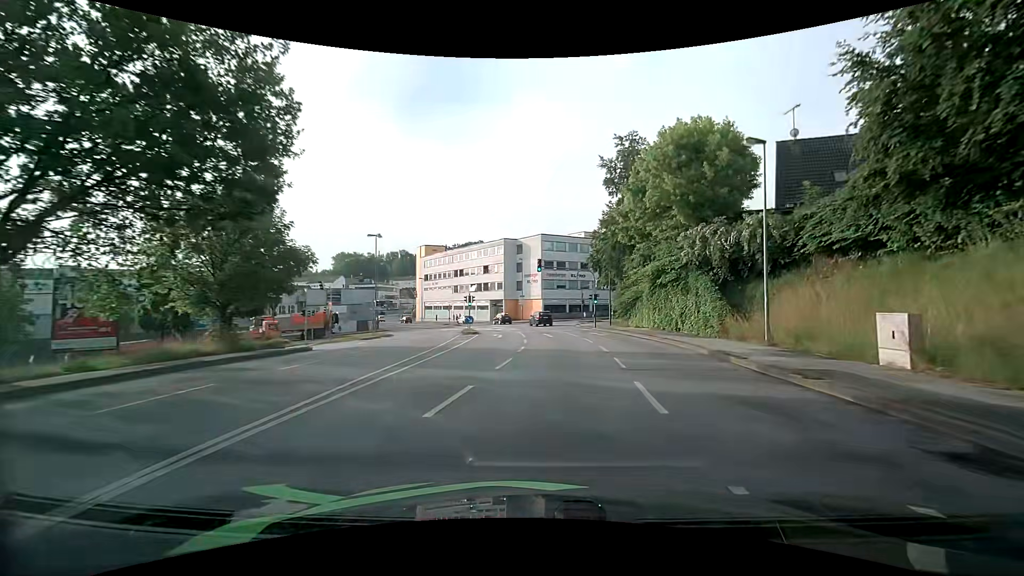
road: tertiary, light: Day
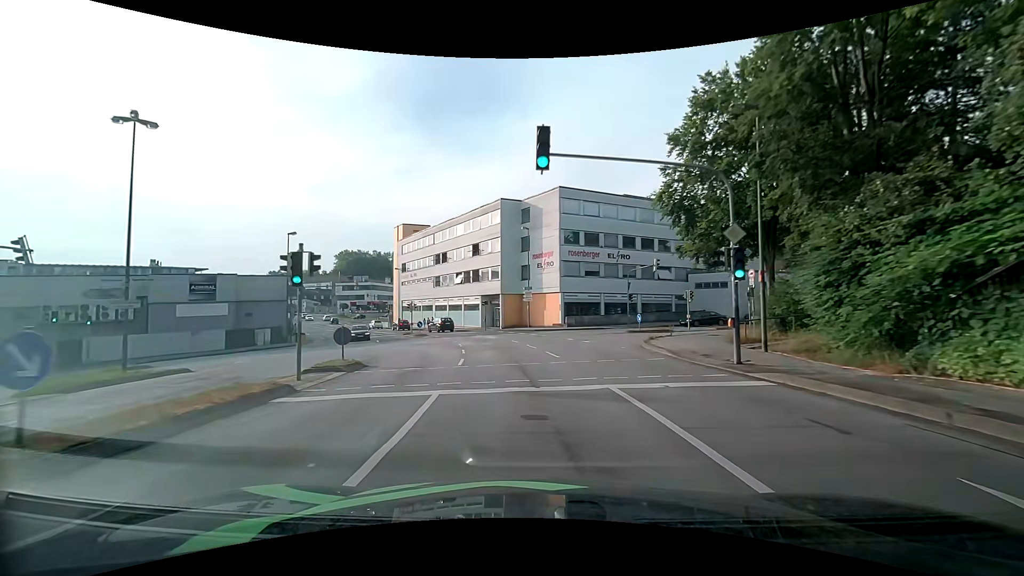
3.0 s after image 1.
(+0.9, +31.5) m; -1°
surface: asphalt
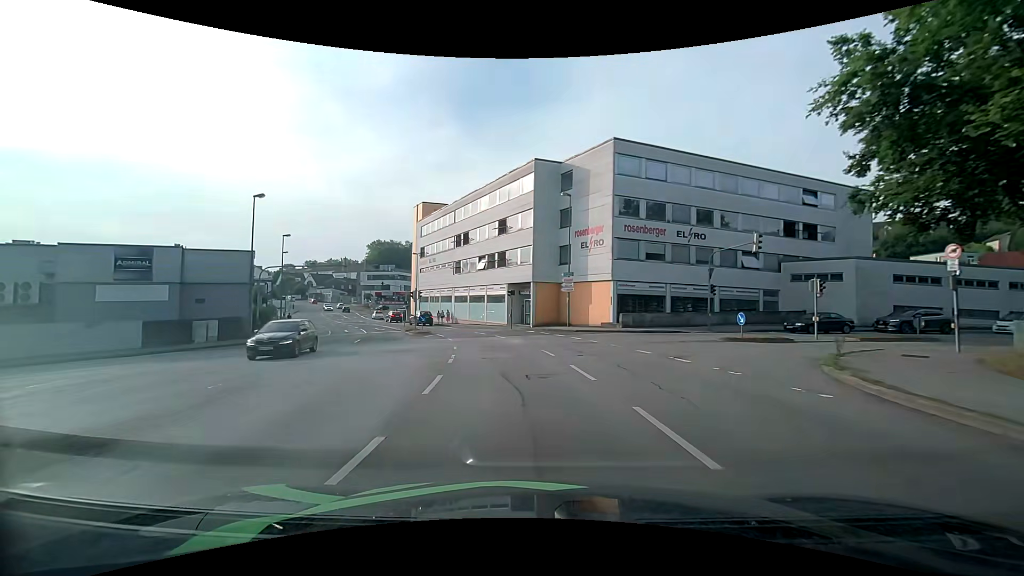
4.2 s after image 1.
(-0.5, +12.4) m; -5°
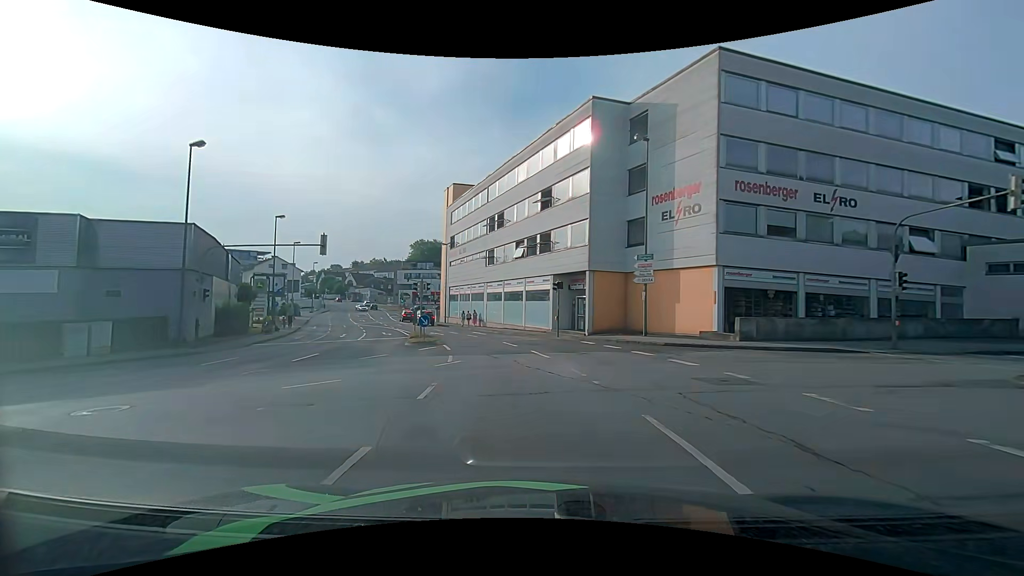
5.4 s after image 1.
(-0.4, +12.3) m; -5°
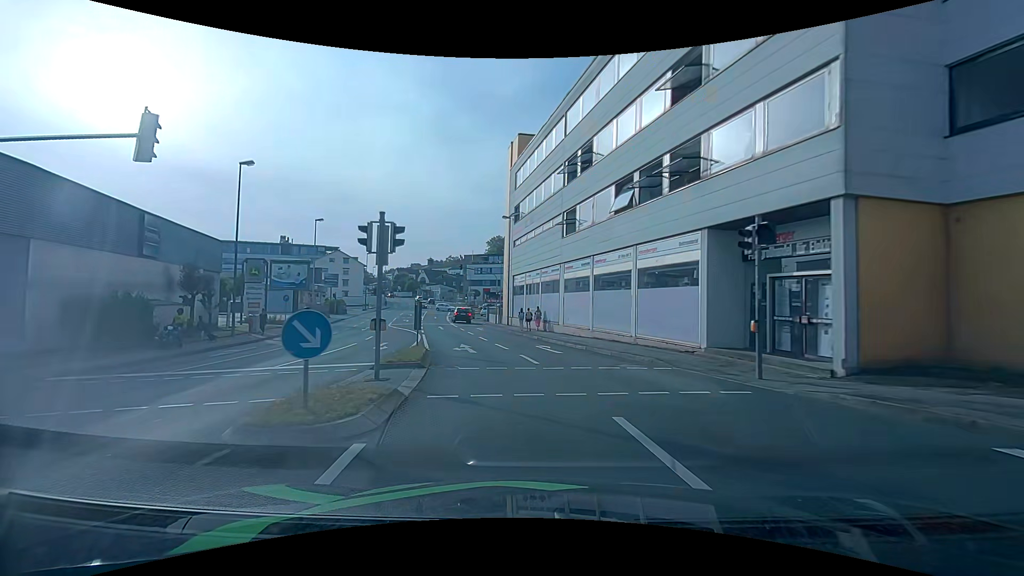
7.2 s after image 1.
(-1.3, +18.0) m; -9°
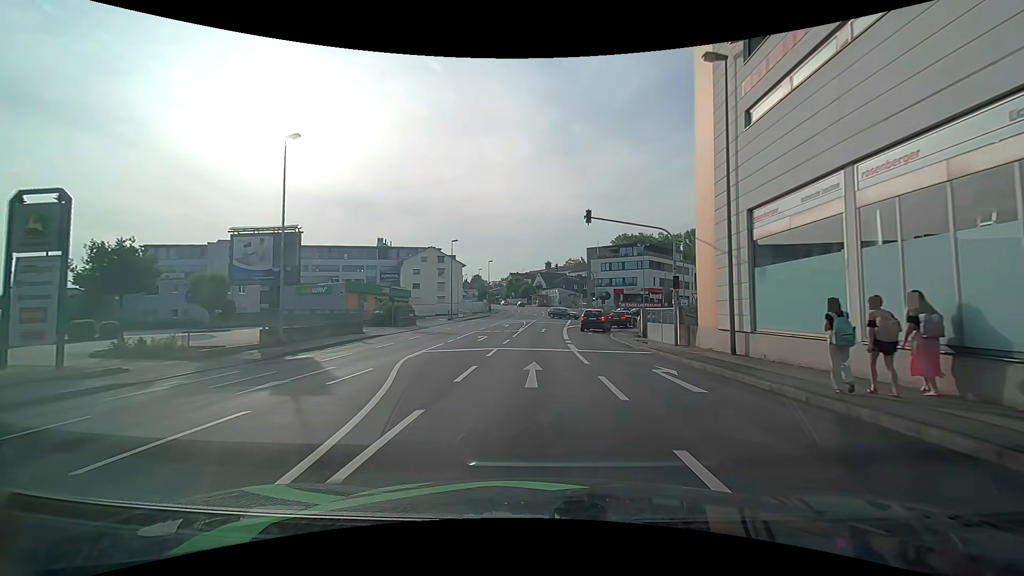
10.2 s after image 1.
(-4.4, +28.9) m; -14°
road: tertiary_link
(0, +10) (0, +20) (0, +30) (0, +40) (+1, +50) (+1, +60) (+2, +70) (+2, +80) (+2, +90) (+2, +100) m
